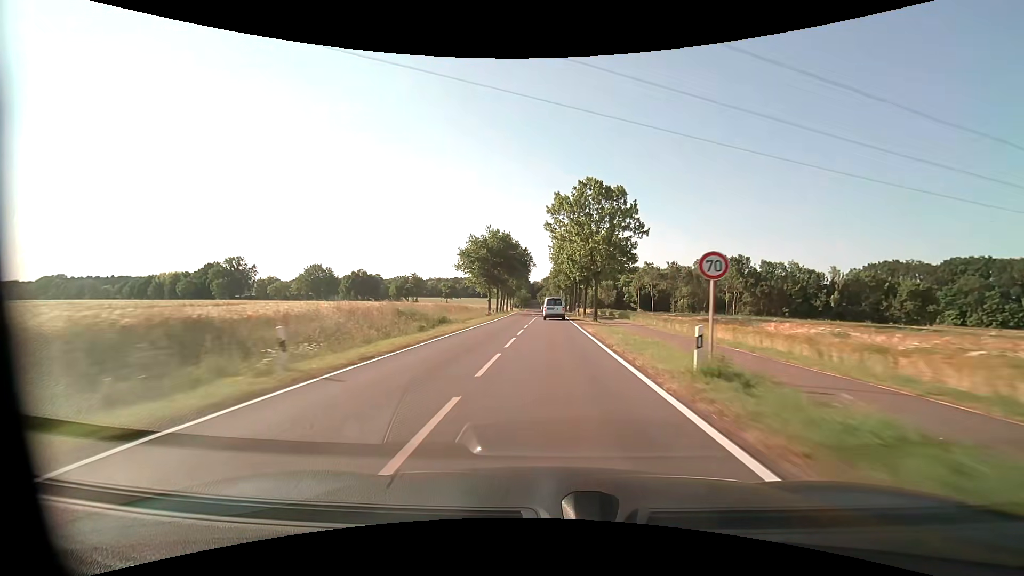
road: tertiary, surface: asphalt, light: Day
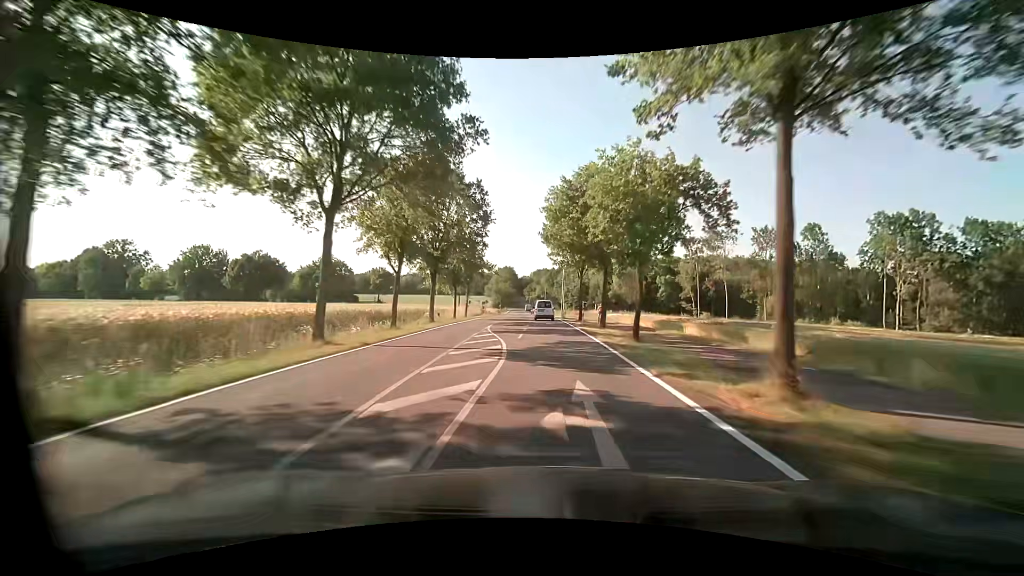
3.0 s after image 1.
(+0.5, +62.1) m; +1°
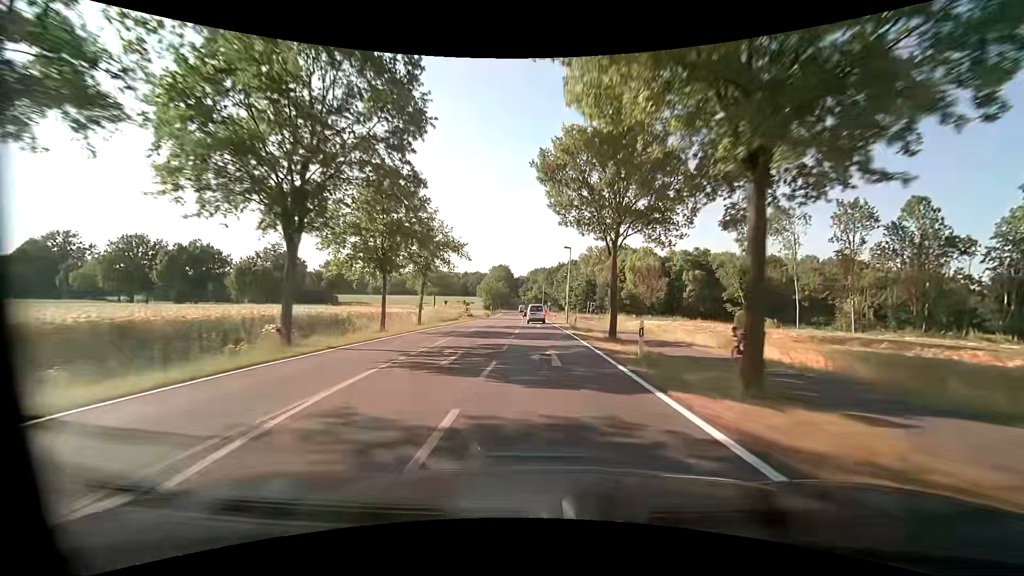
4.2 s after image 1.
(0.0, +22.2) m; 0°
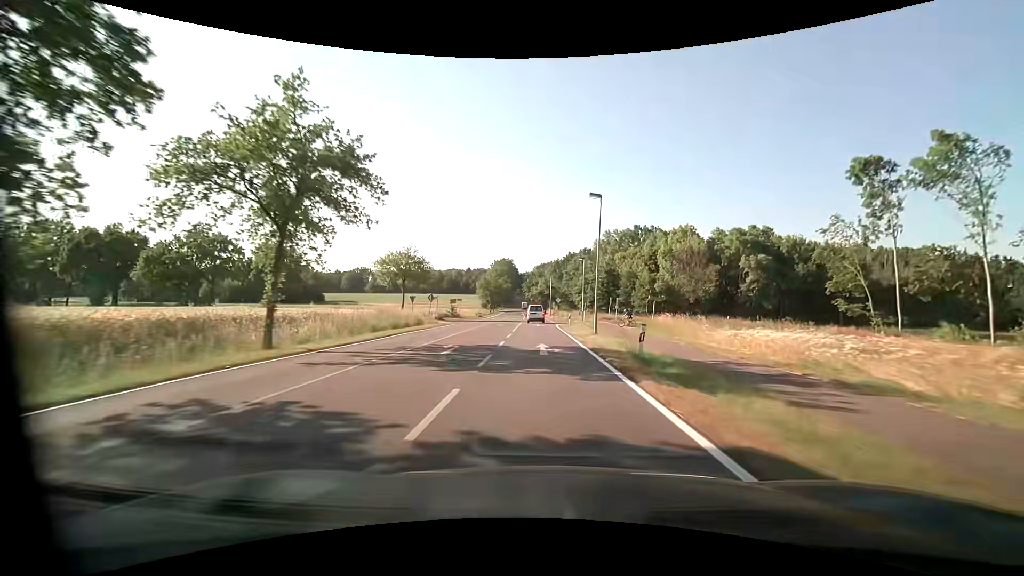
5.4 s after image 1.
(-0.1, +22.6) m; -1°
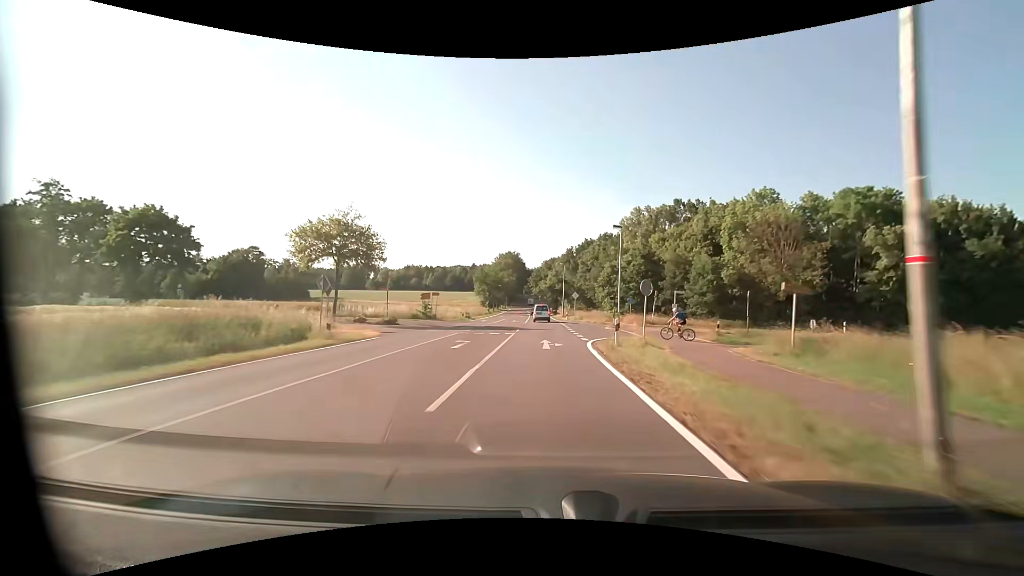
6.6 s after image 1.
(-0.3, +22.8) m; -1°
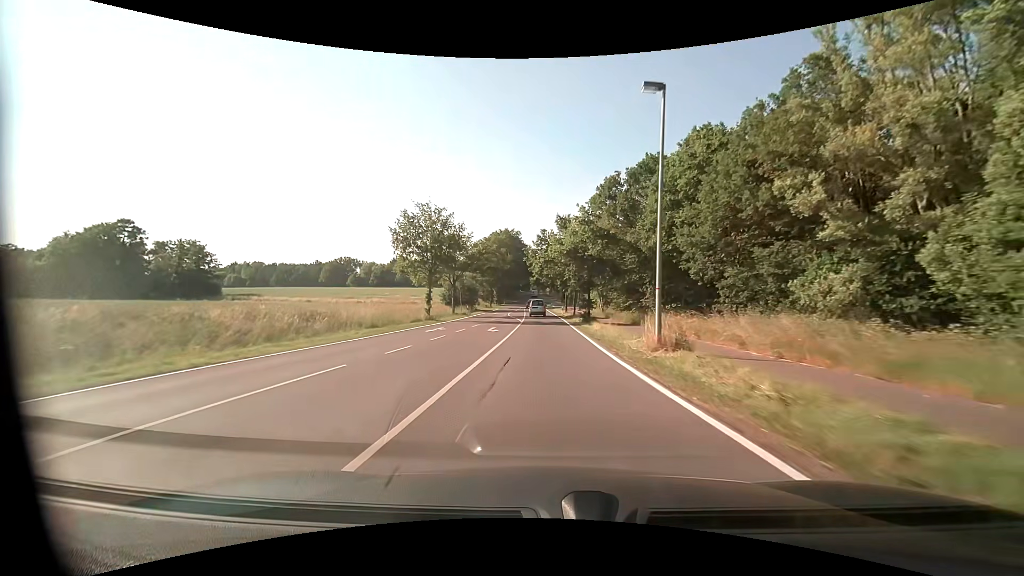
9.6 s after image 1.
(-0.5, +57.5) m; -1°
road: secondary
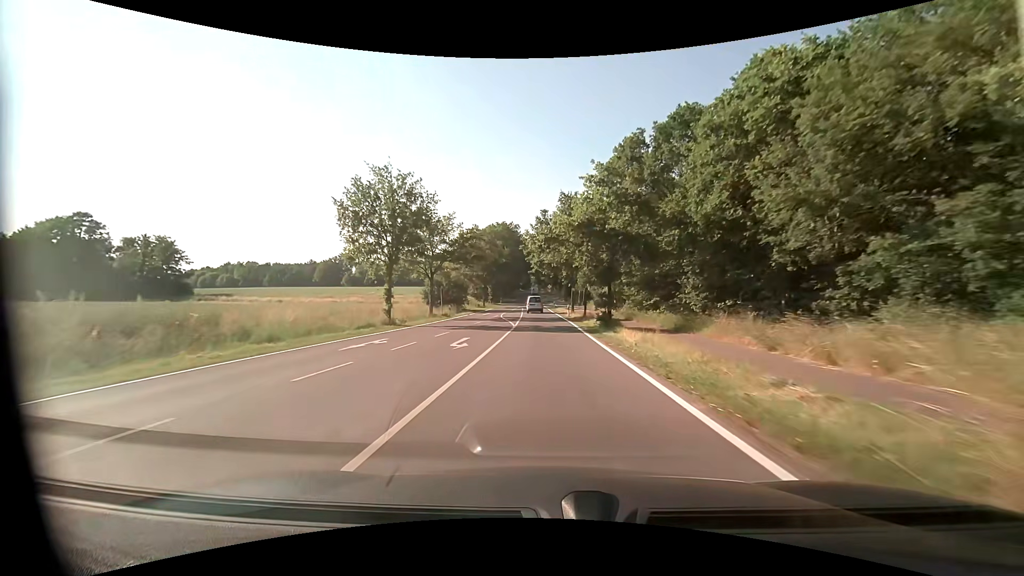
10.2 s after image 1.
(0.0, +11.5) m; 0°
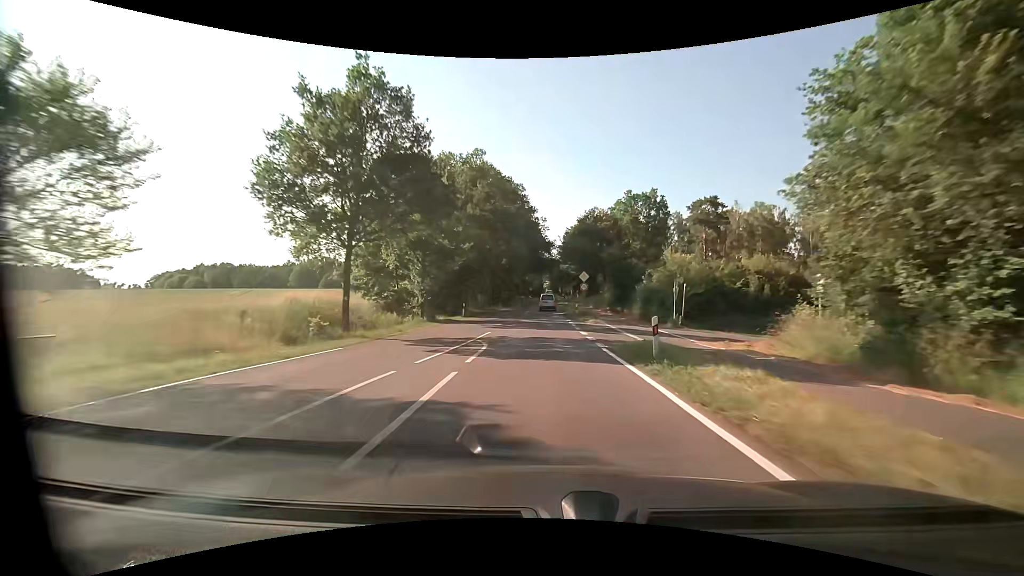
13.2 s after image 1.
(-1.0, +57.1) m; -2°
(0, +10) (0, +20) (0, +30) (0, +40) (0, +50) (+1, +60) (+1, +70) (+1, +80) (+1, +90) (+1, +100) m
